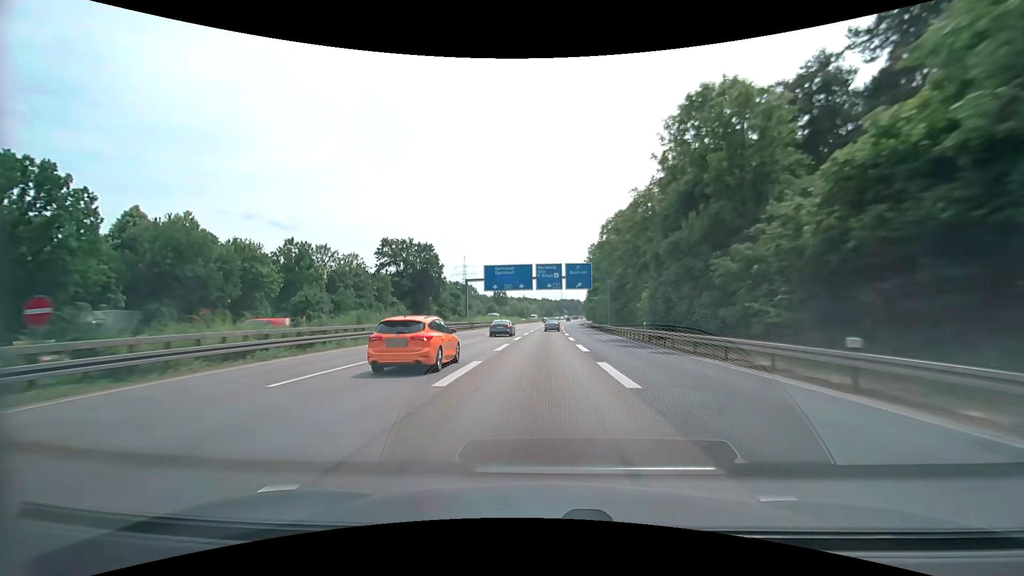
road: motorway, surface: asphalt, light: Day
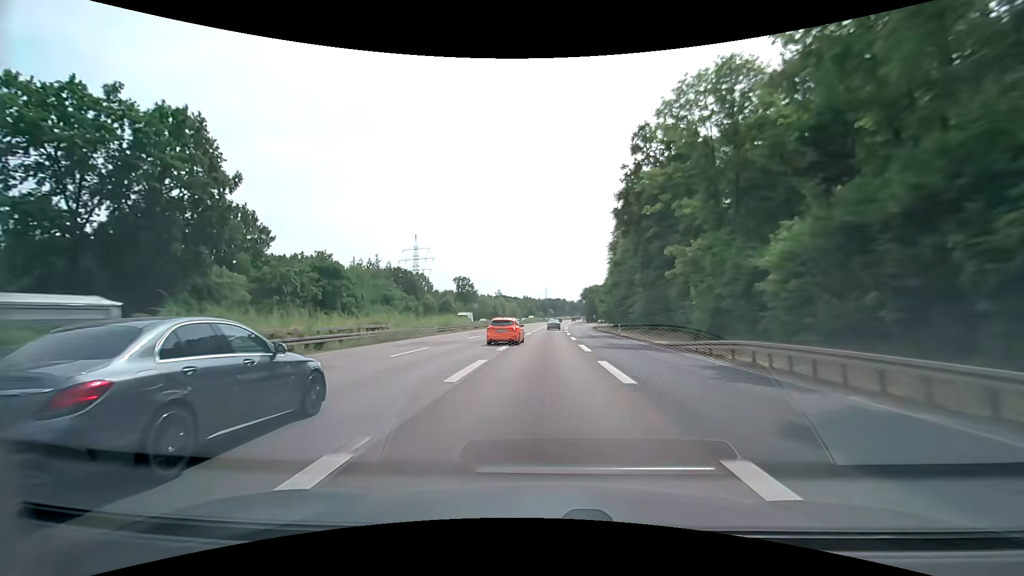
(+1.2, +81.9) m; +2°
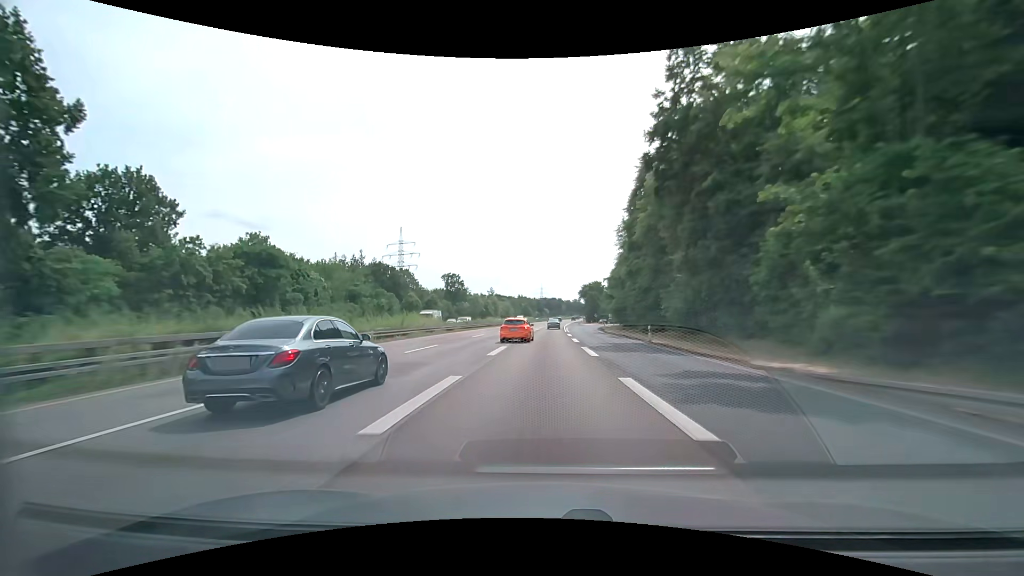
(+0.1, +16.2) m; +1°
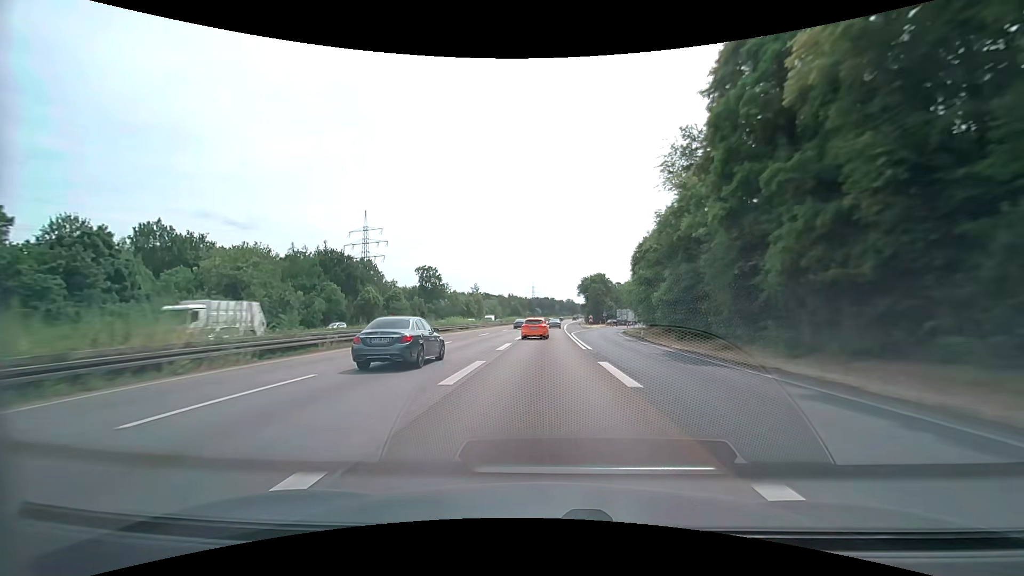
(+0.4, +32.3) m; +1°
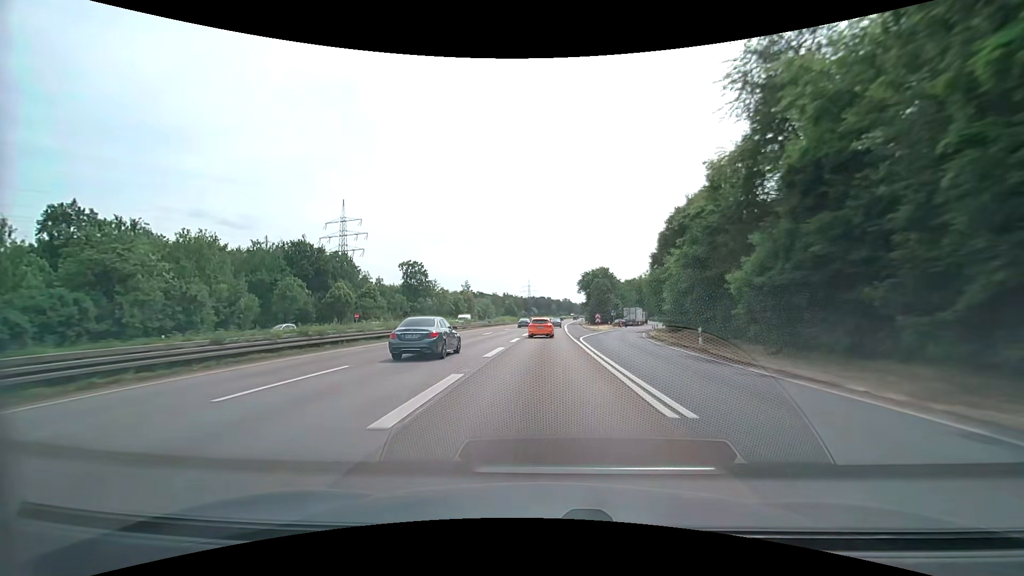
(+0.1, +16.1) m; 0°
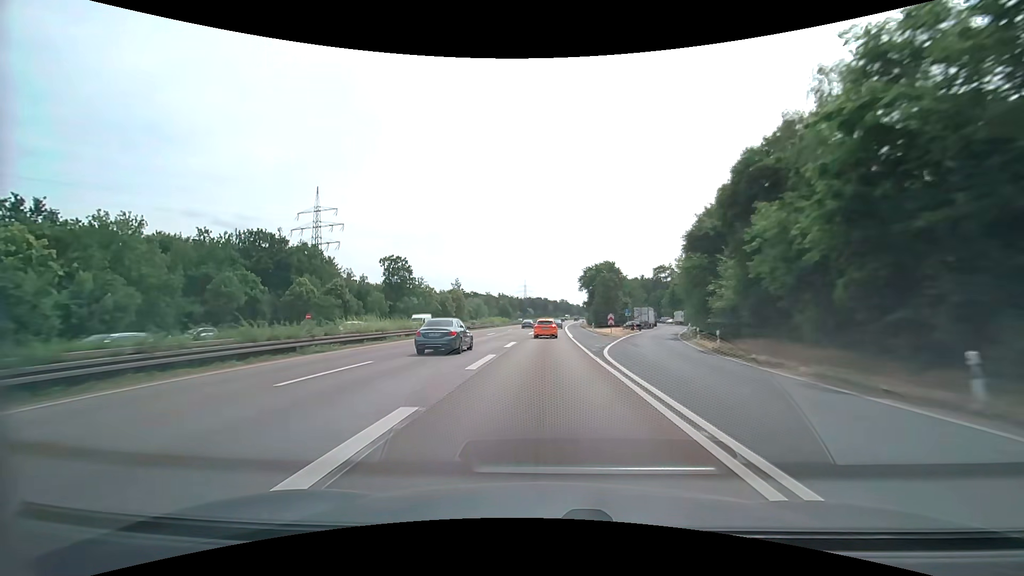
(+0.1, +16.0) m; 0°
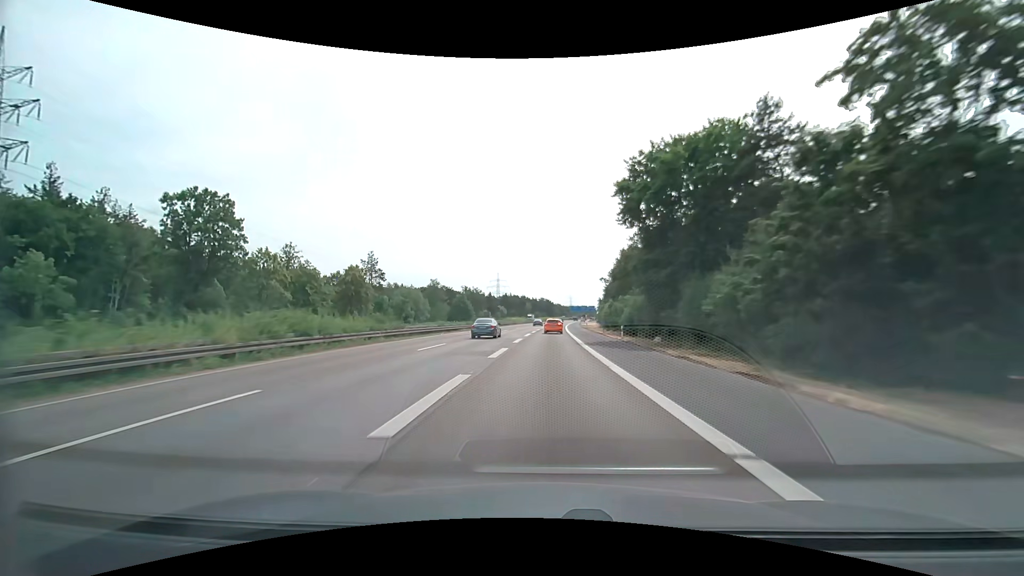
(+1.6, +79.3) m; +3°
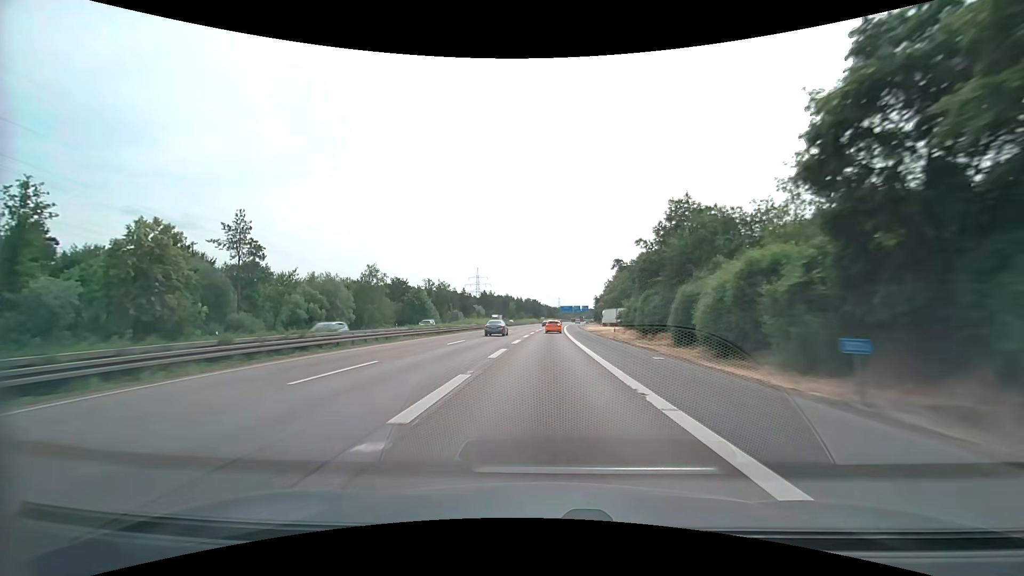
(+0.6, +47.0) m; +2°
(0, +10) (0, +20) (0, +30) (0, +40) (0, +50) (+1, +60) (+1, +70) (+1, +80) (+2, +90) (+2, +100) m
